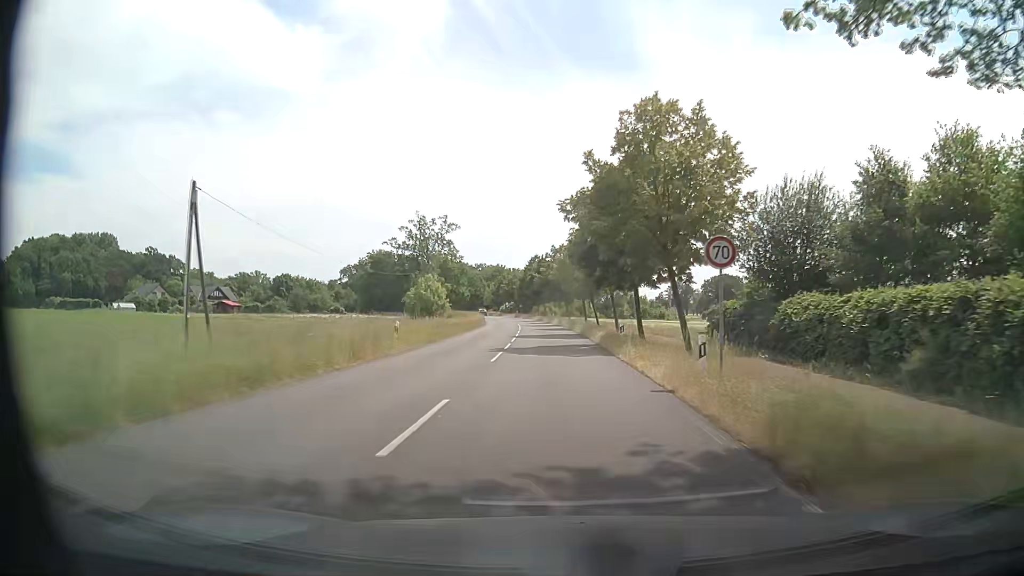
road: secondary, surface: asphalt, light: Day
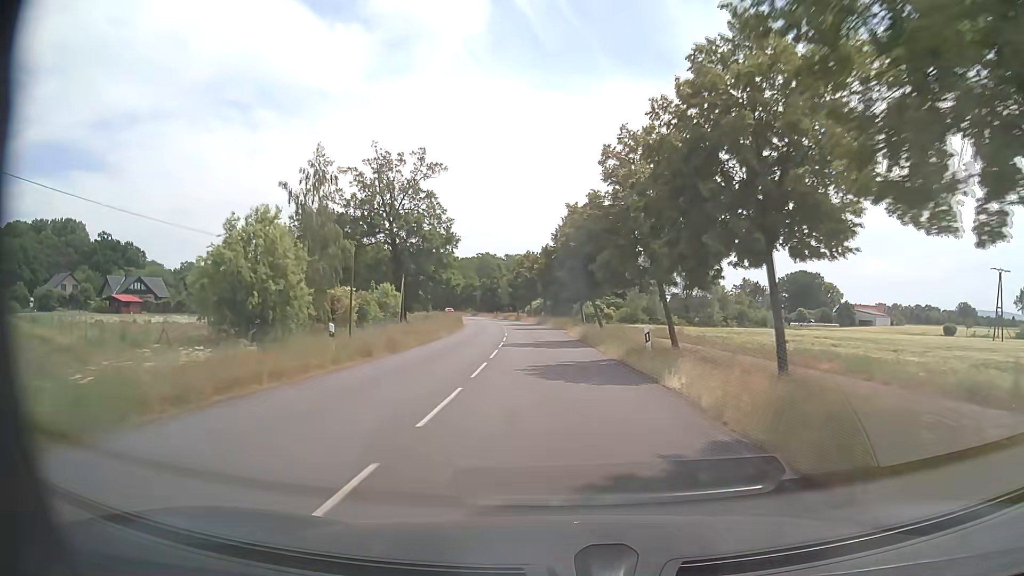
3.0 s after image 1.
(-1.9, +58.4) m; -4°
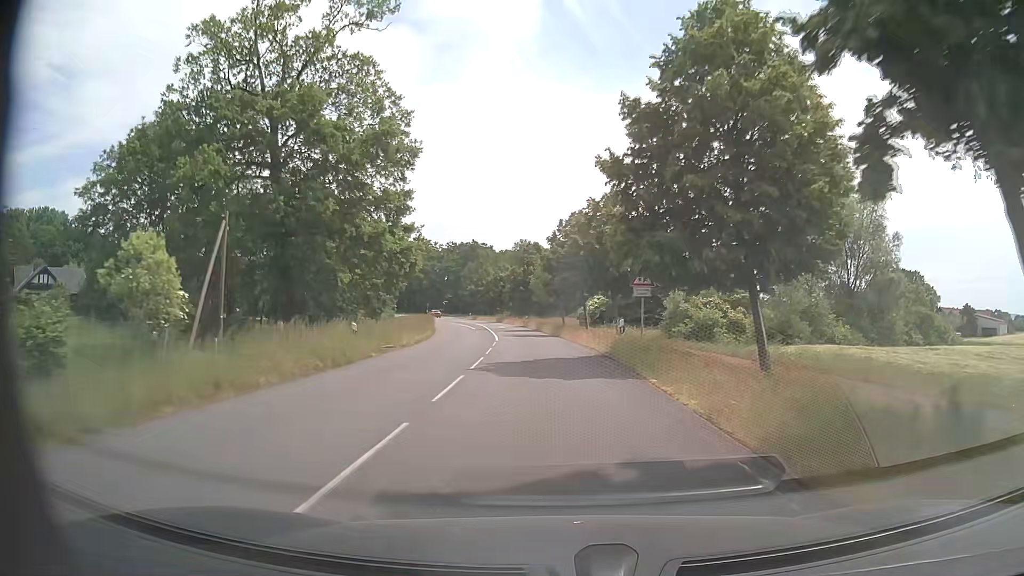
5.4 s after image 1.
(-1.7, +46.1) m; -4°
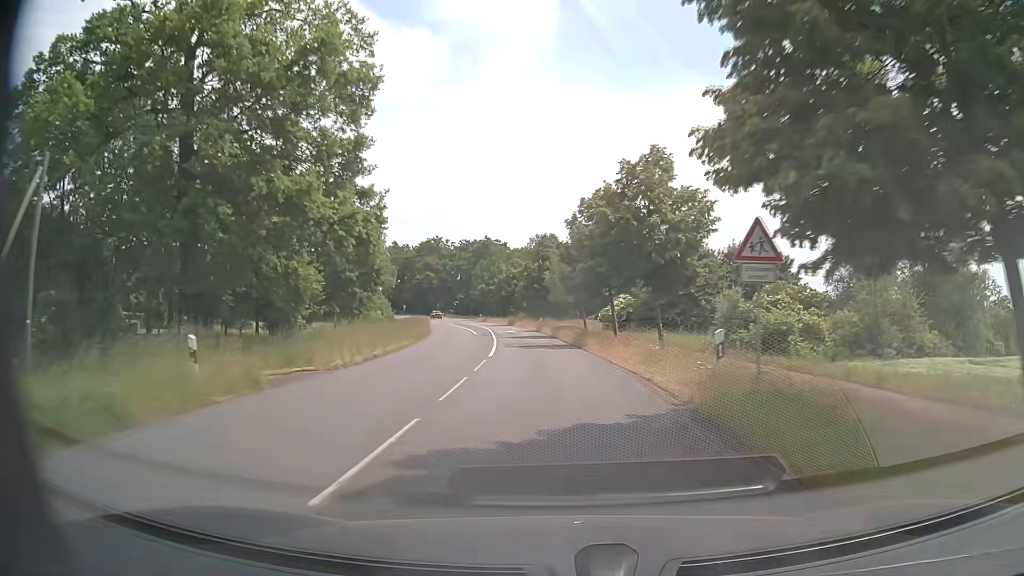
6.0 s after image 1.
(-0.2, +11.5) m; -2°
